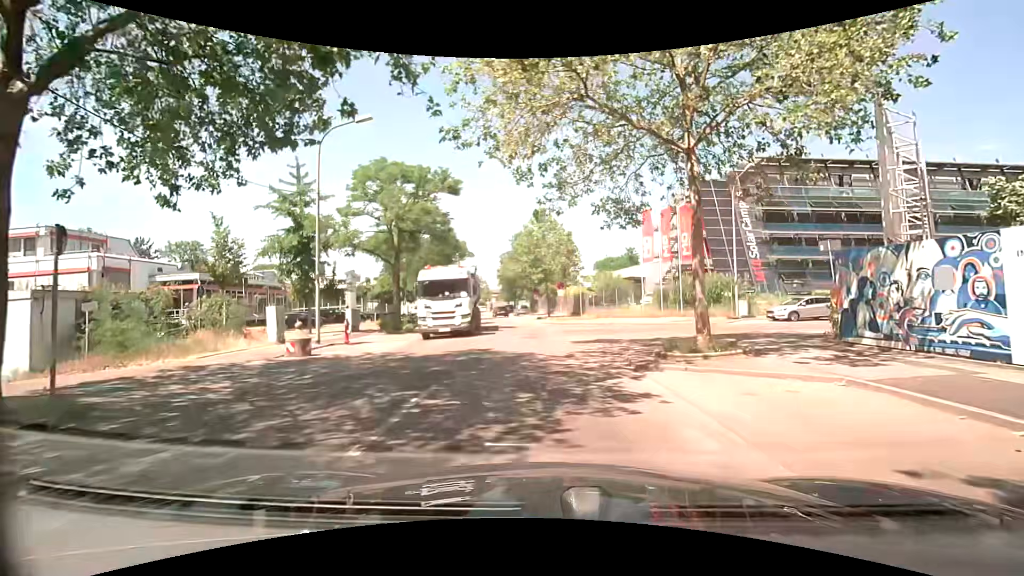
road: tertiary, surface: asphalt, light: Day
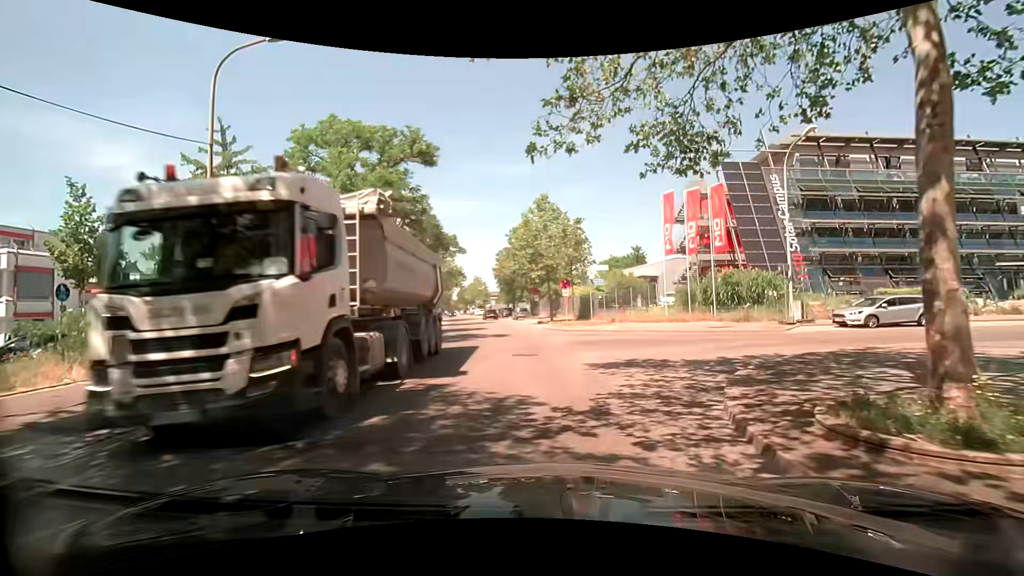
(-0.1, +6.8) m; 0°
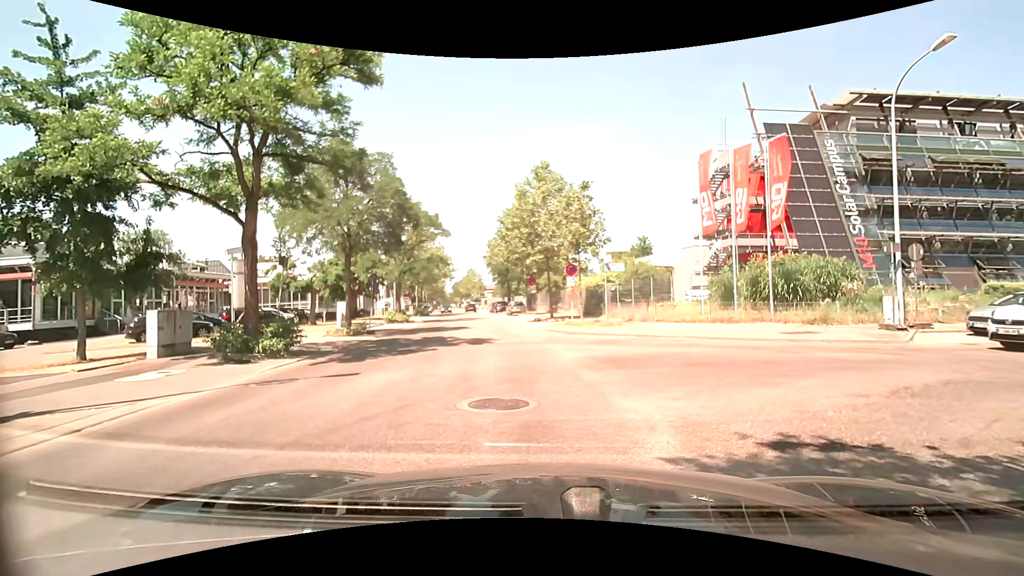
(-0.1, +7.2) m; -1°
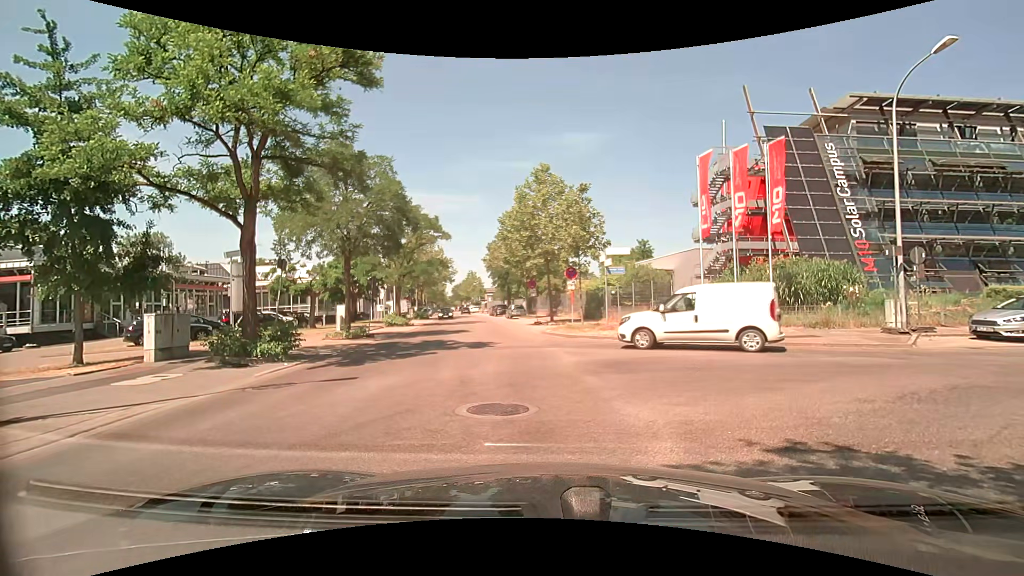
(0.0, +0.2) m; 0°
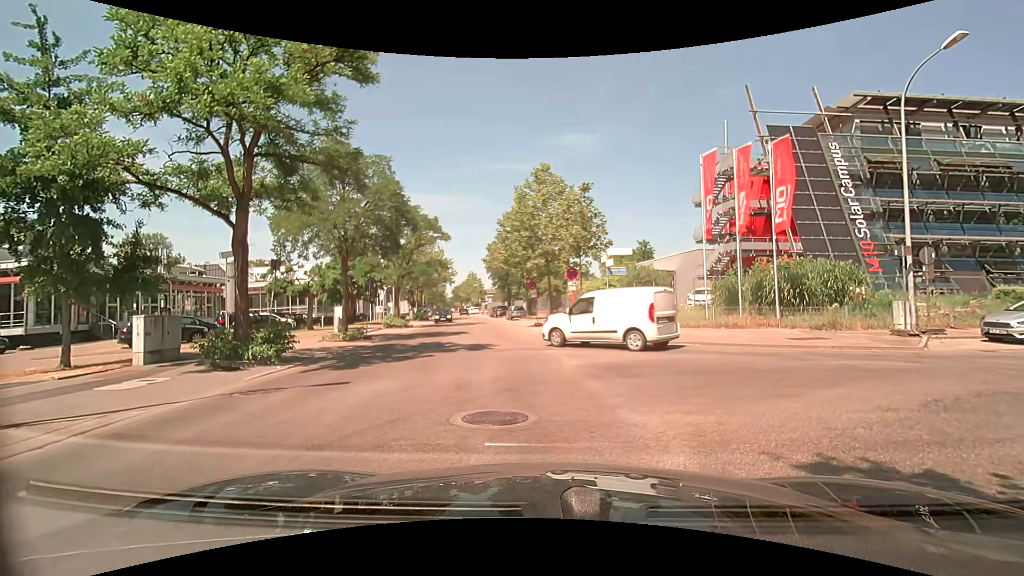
(0.0, +0.4) m; 0°
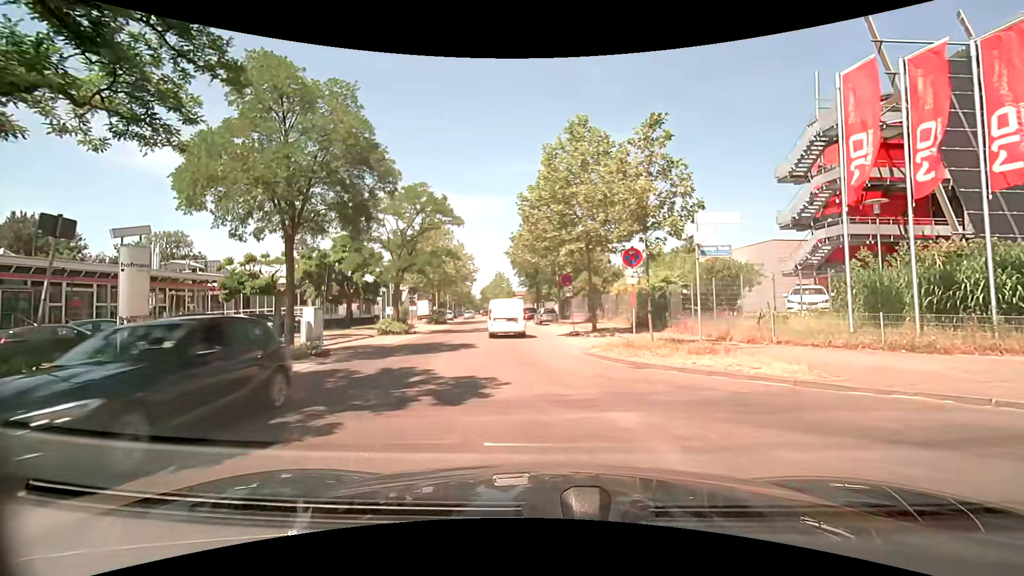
(-0.2, +8.7) m; -3°
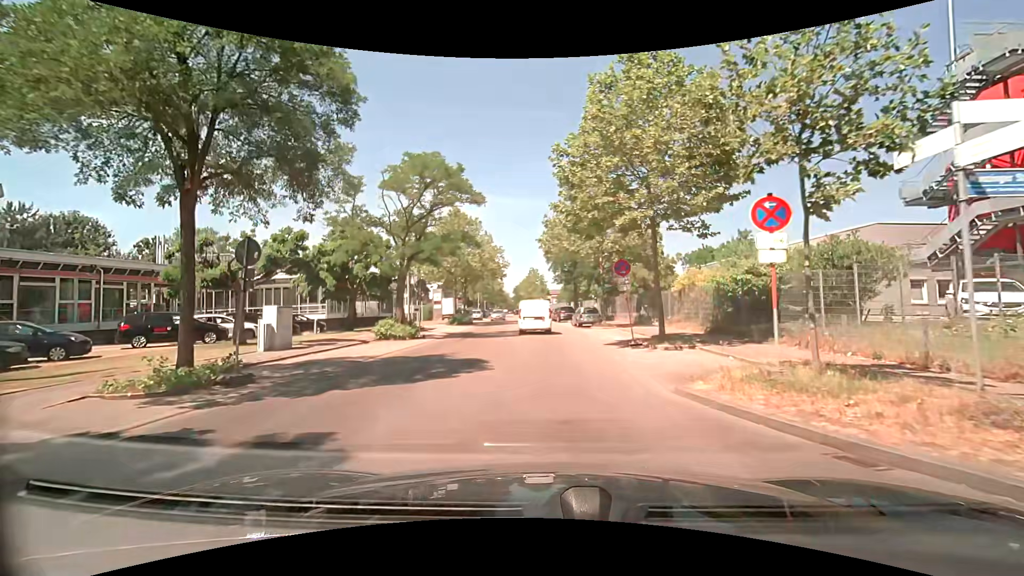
(-0.3, +6.8) m; -4°
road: unclassified
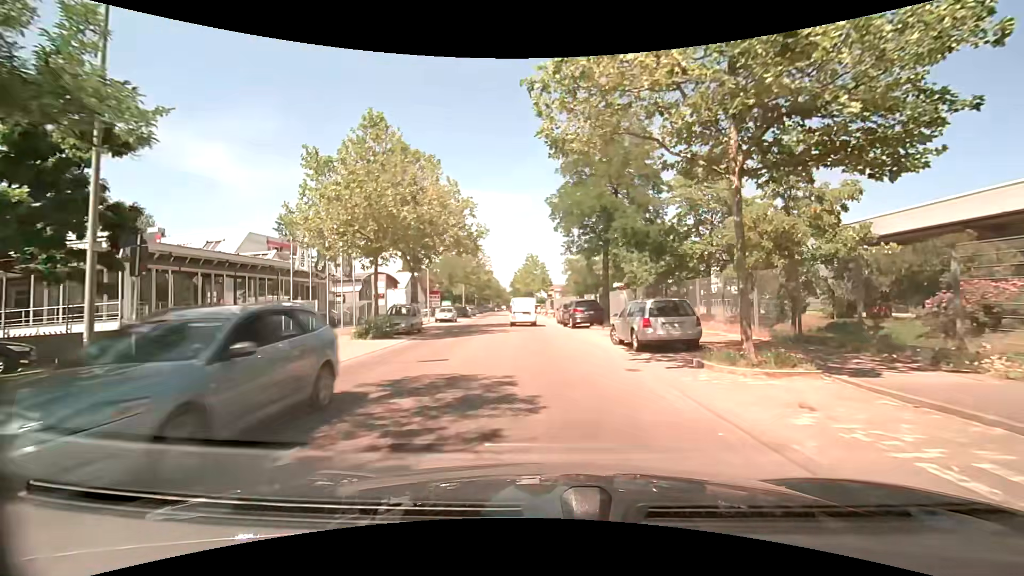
(-0.2, +22.4) m; 0°
(0, +10) (0, +20) (-1, +30) (-2, +40) (-2, +50) (-3, +60) (-4, +70) (-5, +80) (-6, +90) (-6, +100) m
